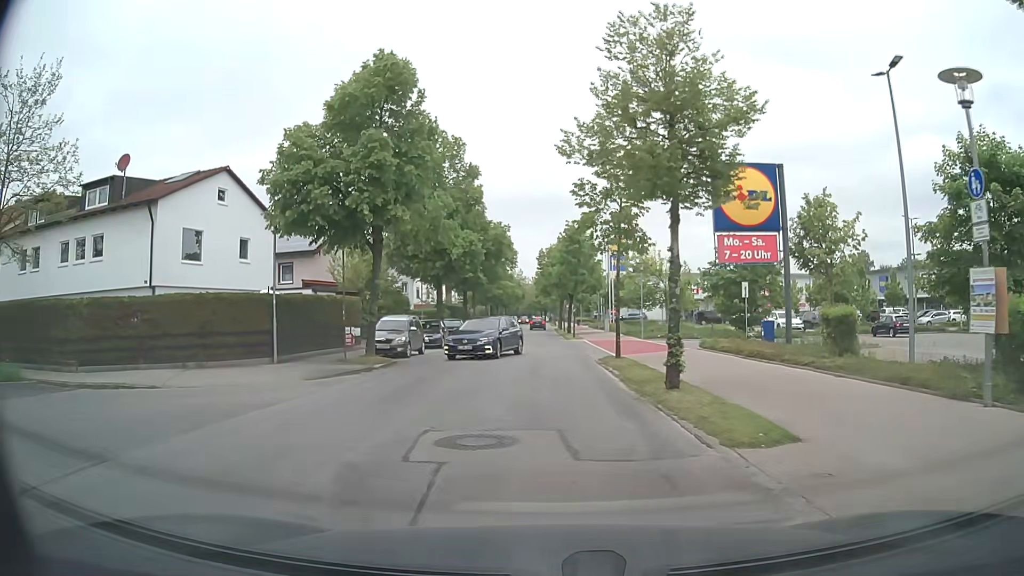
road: residential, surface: asphalt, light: Day
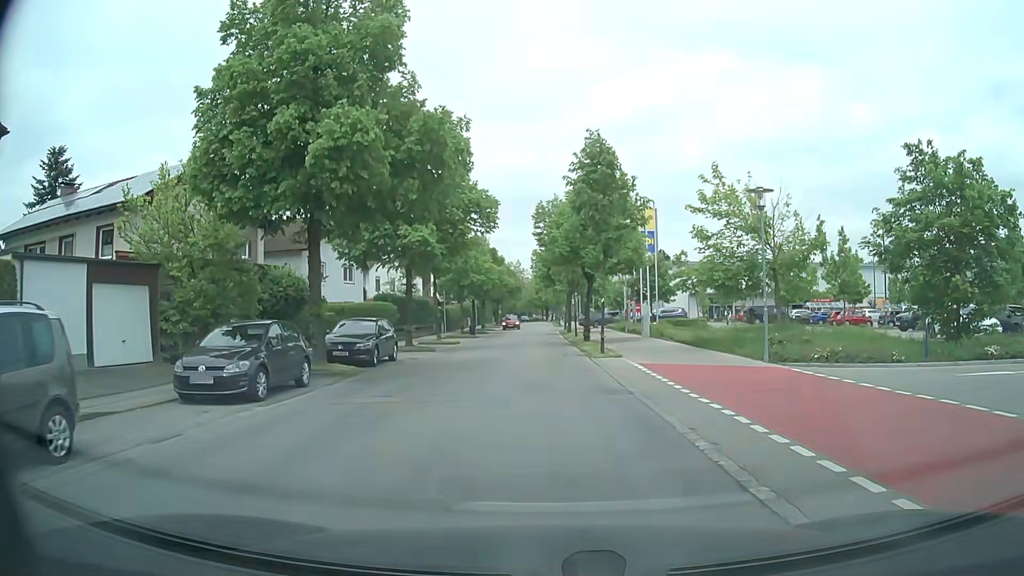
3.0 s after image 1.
(+0.1, +22.3) m; 0°
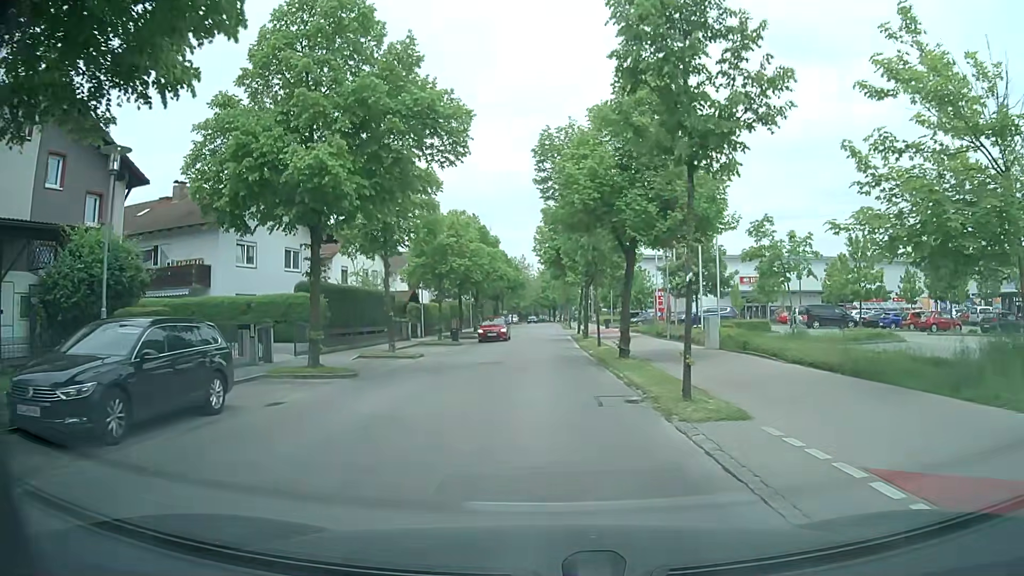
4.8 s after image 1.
(0.0, +13.7) m; 0°
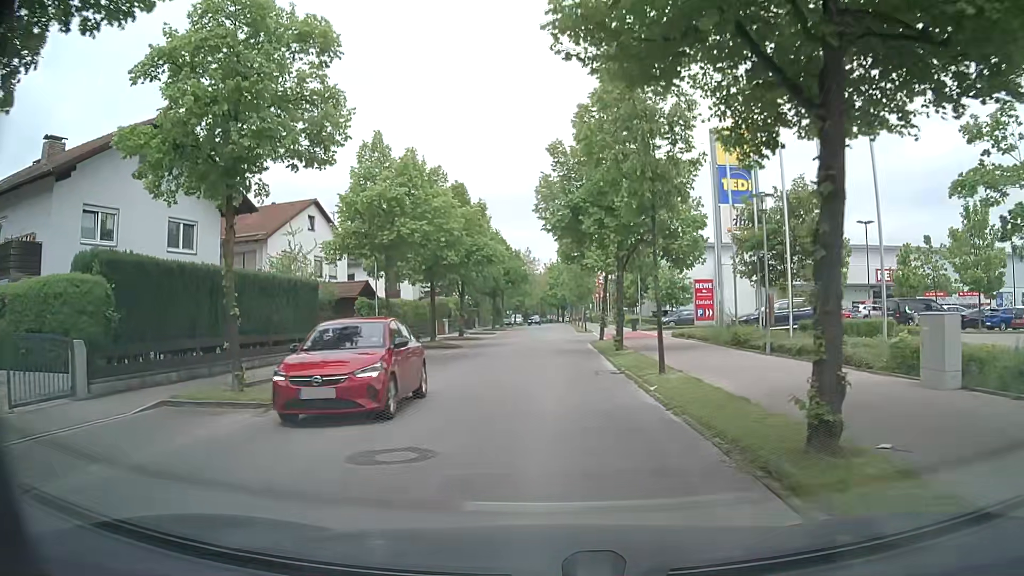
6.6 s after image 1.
(-0.1, +14.1) m; -1°
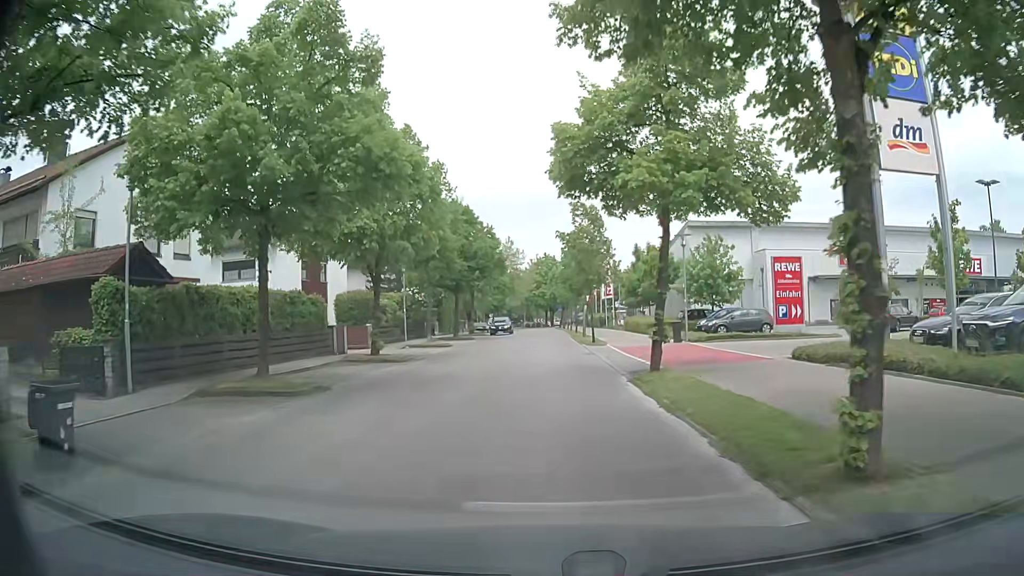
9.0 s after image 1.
(0.0, +19.3) m; +1°
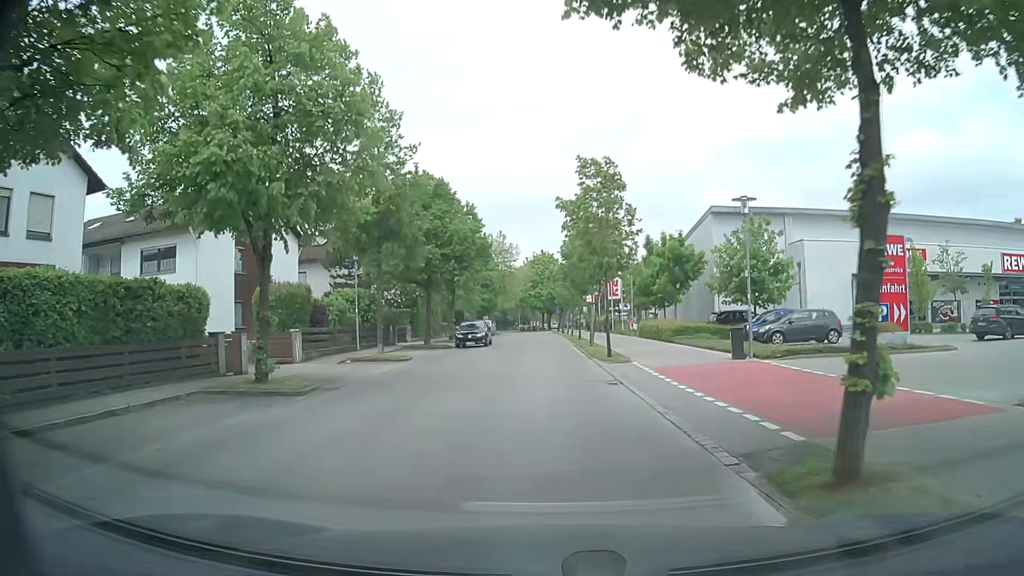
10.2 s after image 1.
(0.0, +9.6) m; 0°
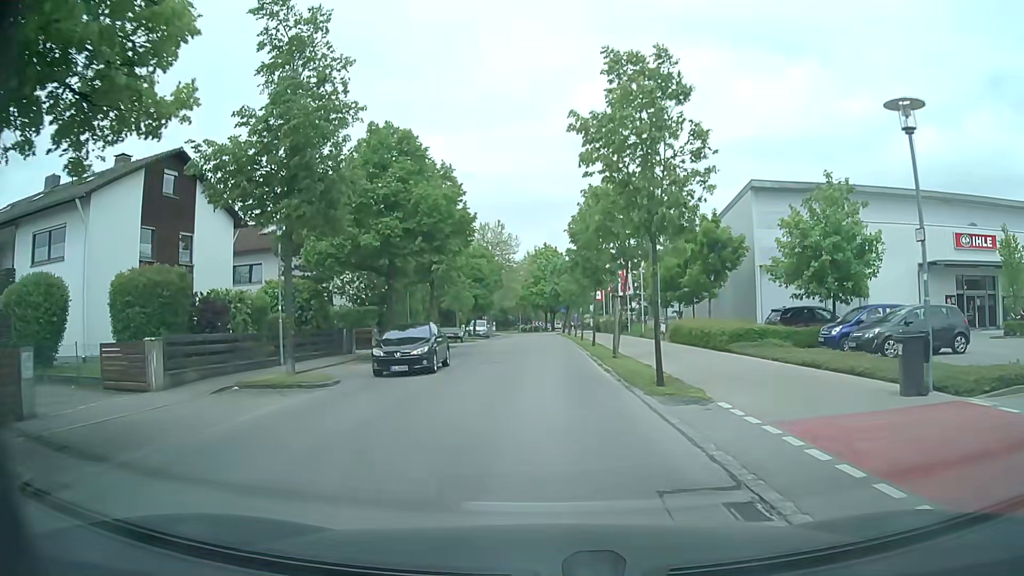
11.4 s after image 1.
(0.0, +9.4) m; 0°
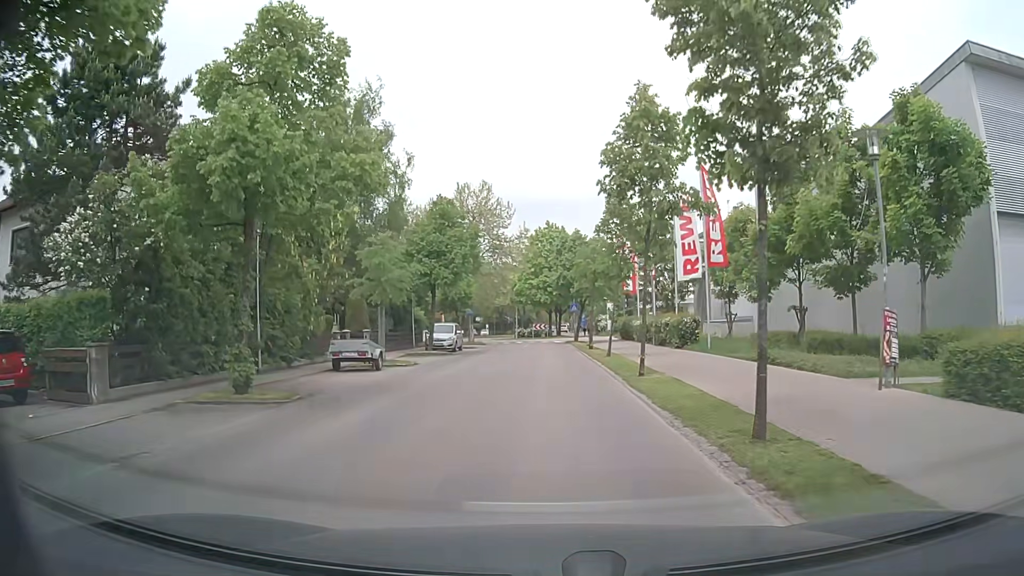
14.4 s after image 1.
(-0.1, +23.0) m; 0°
(0, +10) (0, +20) (0, +30) (0, +40) (0, +50) (-1, +60) (-5, +69) (-8, +79) (-9, +89) (-5, +98) m
